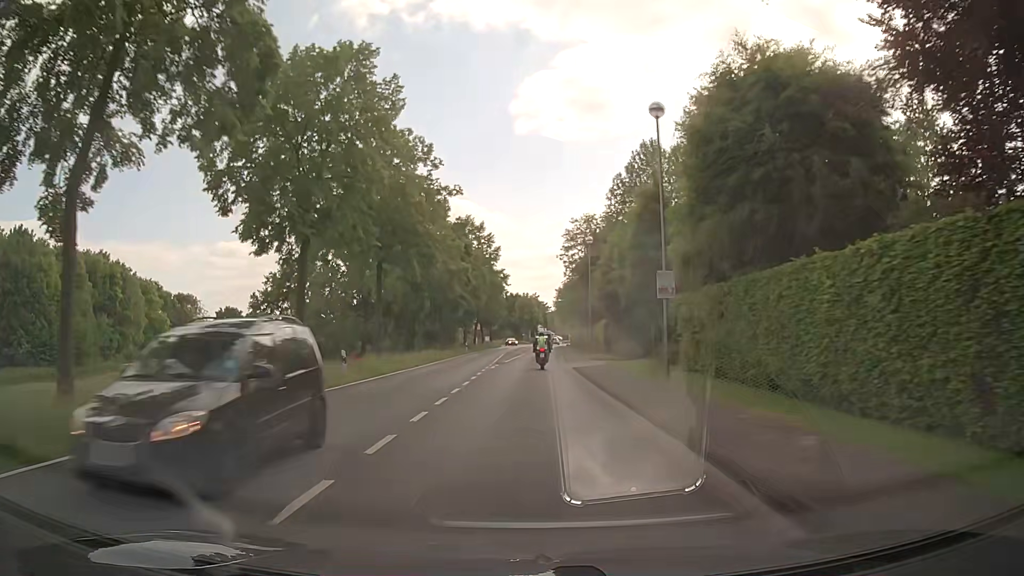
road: tertiary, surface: asphalt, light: Day
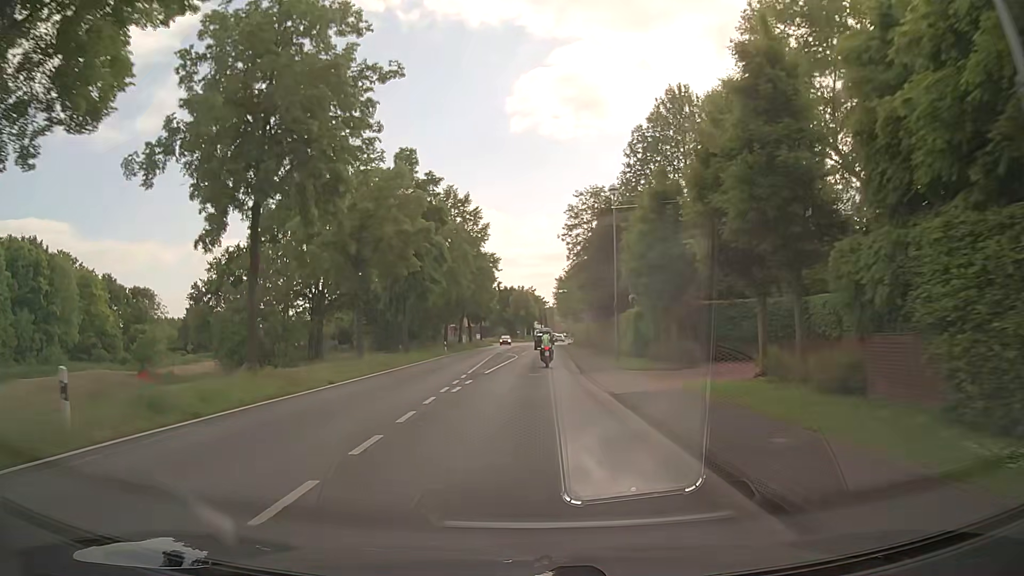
(+0.2, +15.3) m; 0°
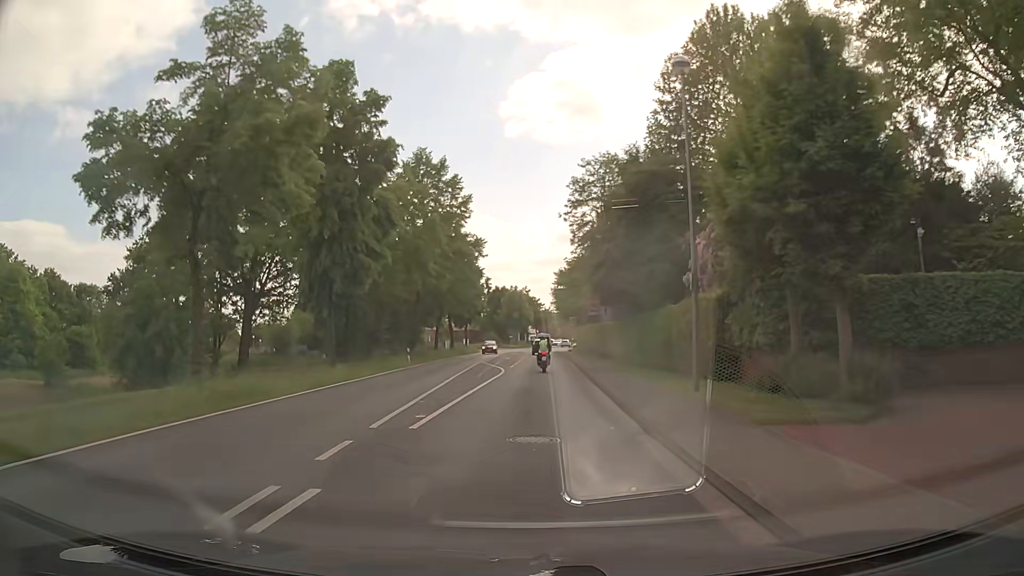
(+0.2, +15.3) m; +1°
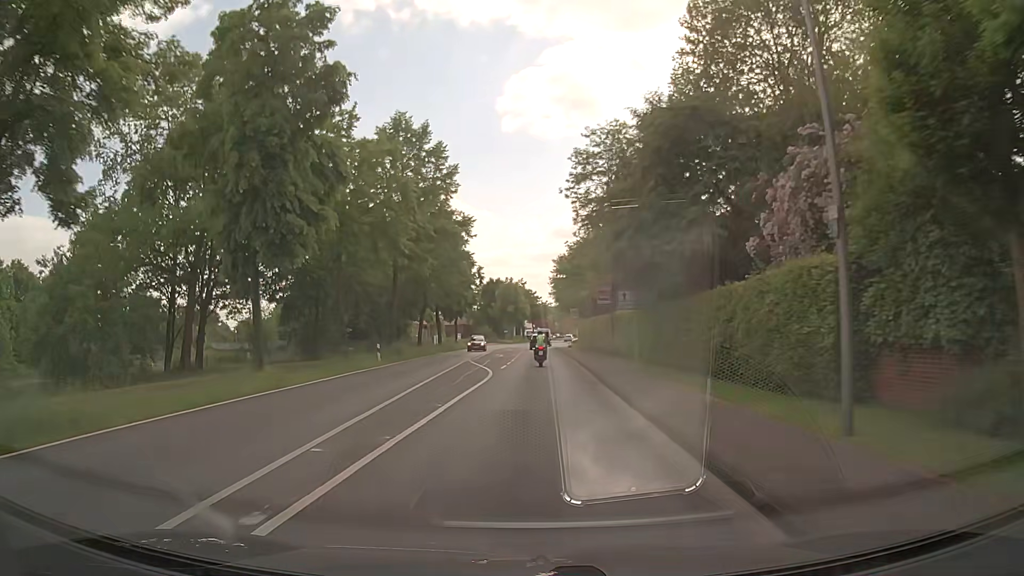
(0.0, +7.6) m; 0°
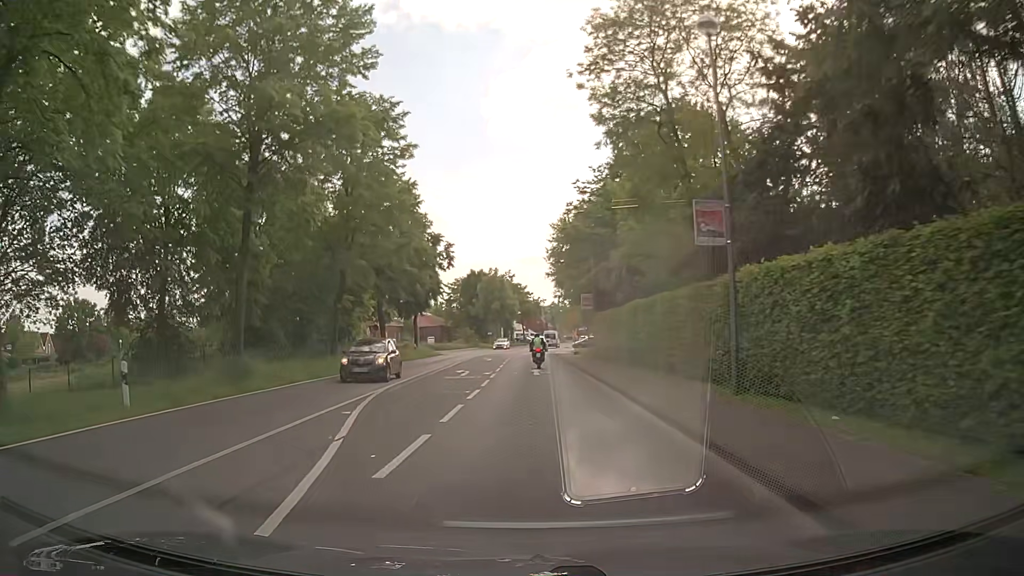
(+0.3, +22.9) m; 0°
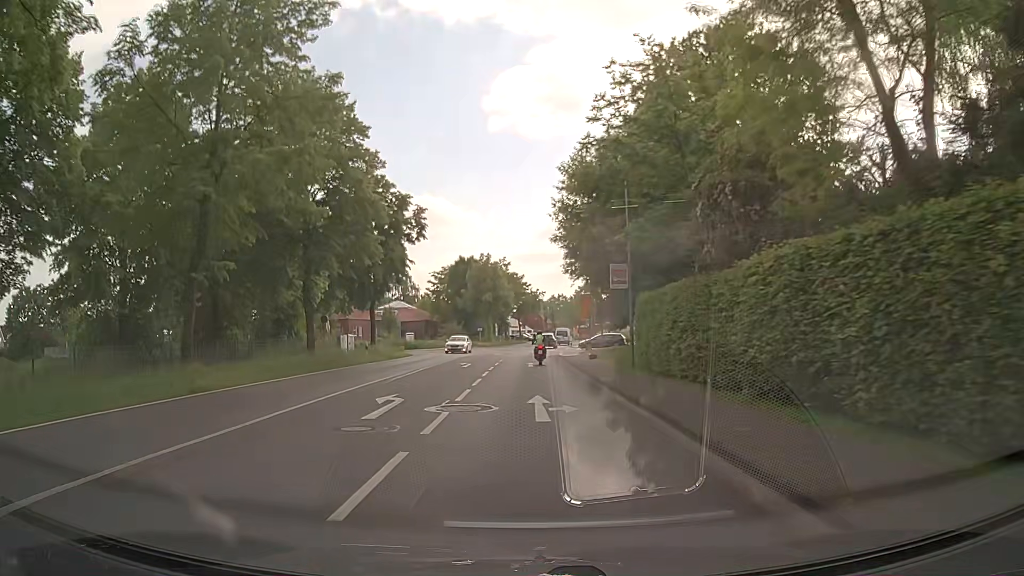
(+0.3, +15.2) m; +1°
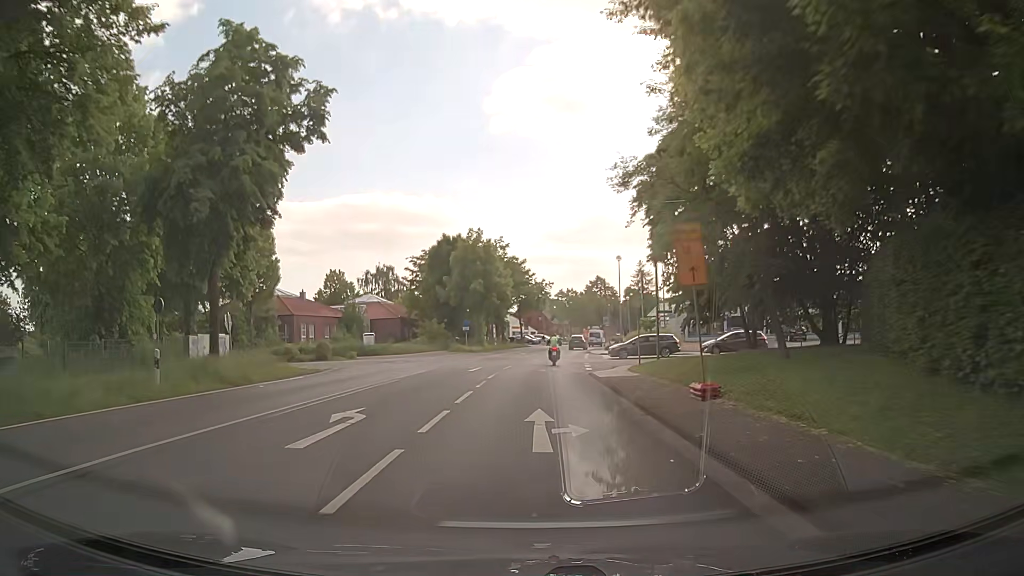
(+0.2, +22.9) m; +1°
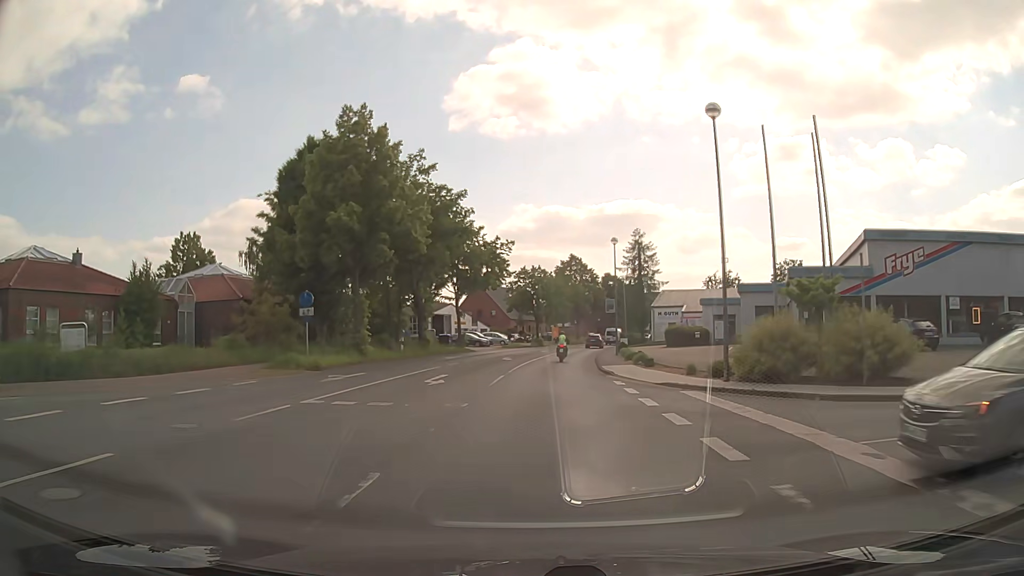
(+0.1, +38.0) m; +2°
